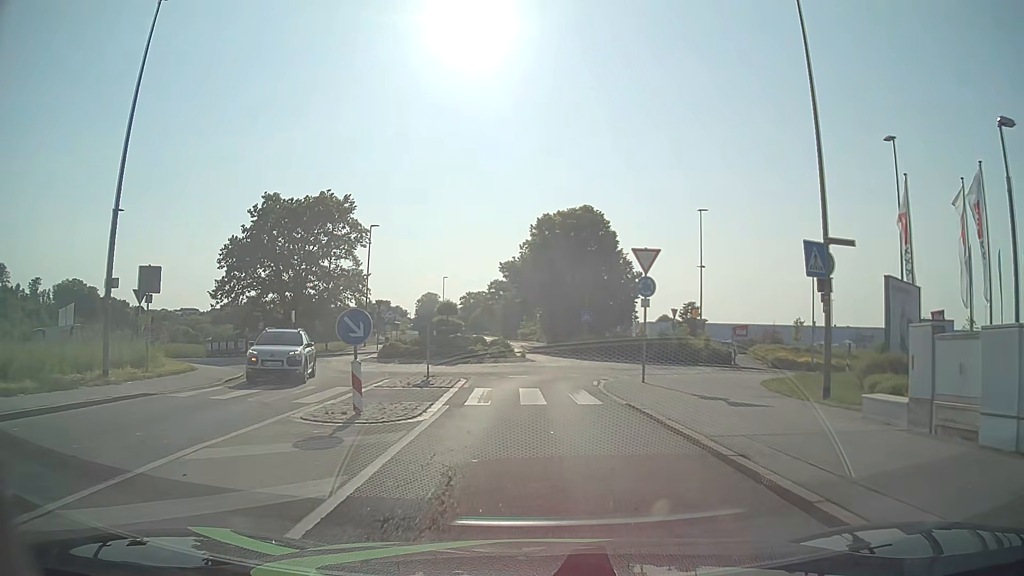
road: tertiary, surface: asphalt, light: Day
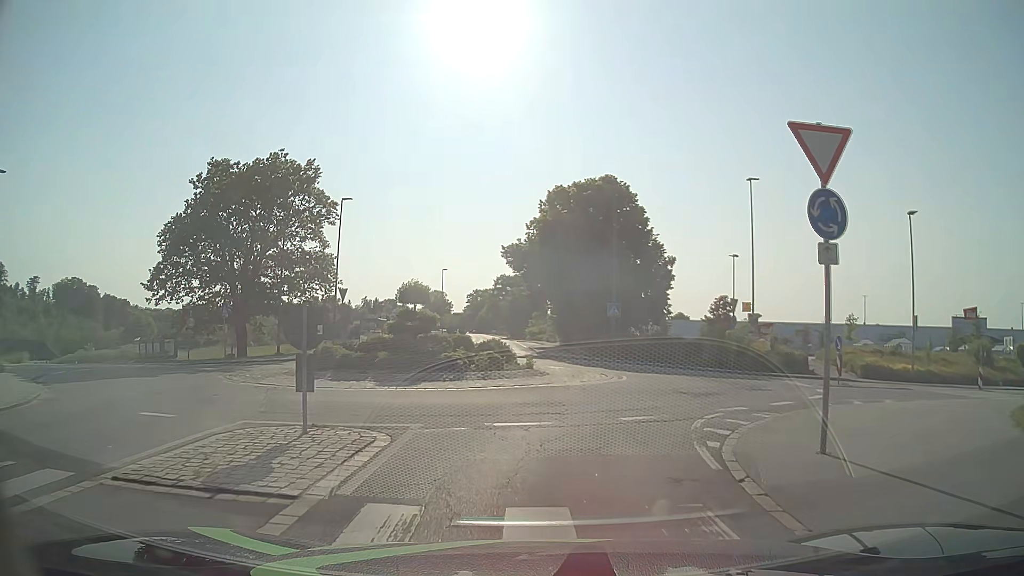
(0.0, +11.4) m; -1°
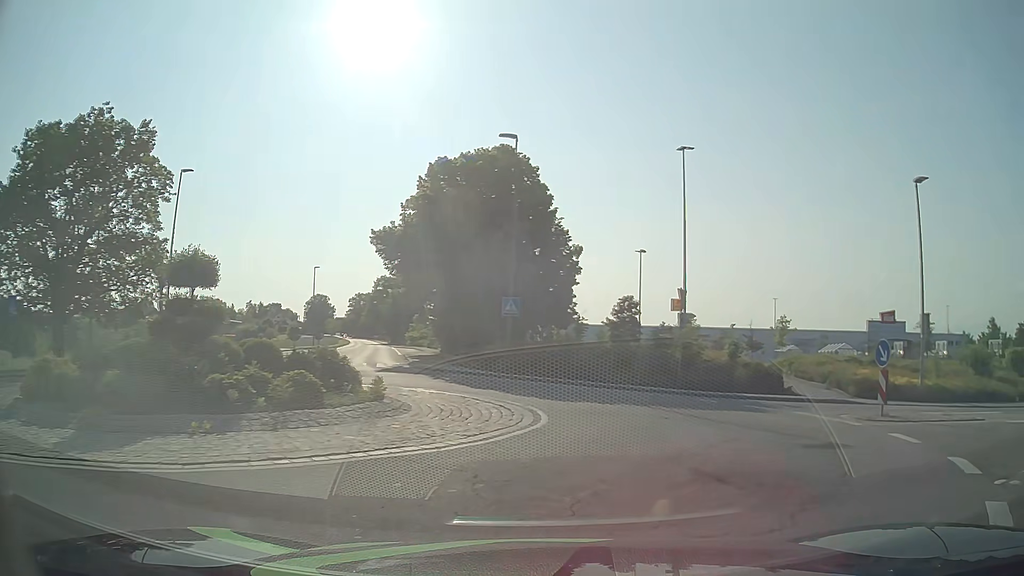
(+0.3, +9.5) m; +9°
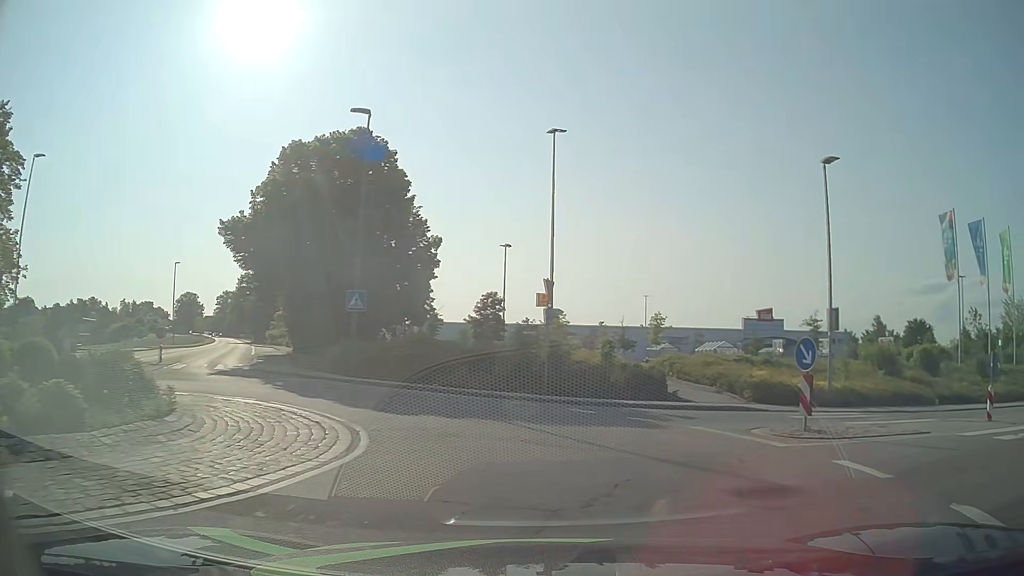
(+0.3, +3.1) m; +11°
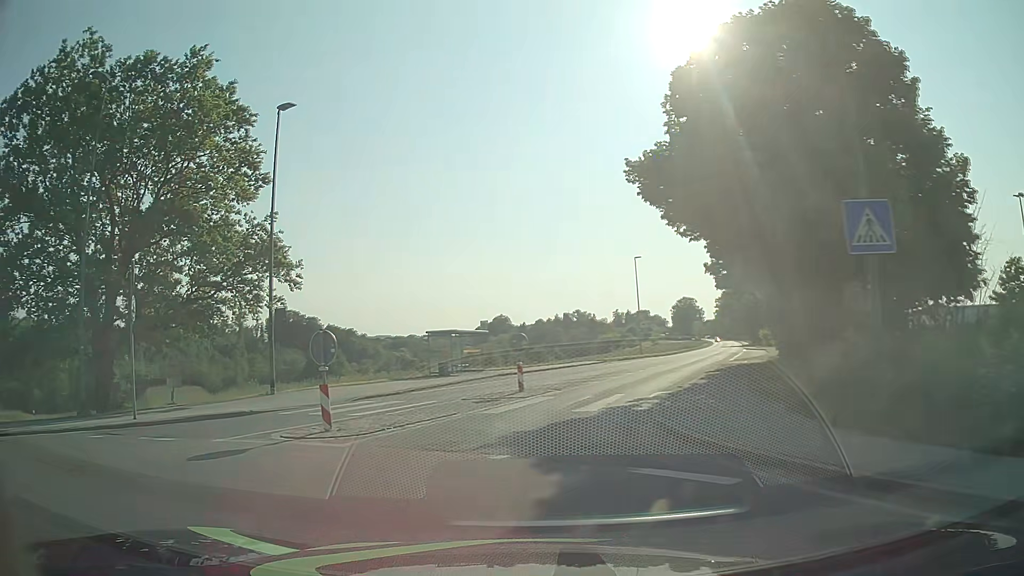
(-2.6, +15.5) m; -42°
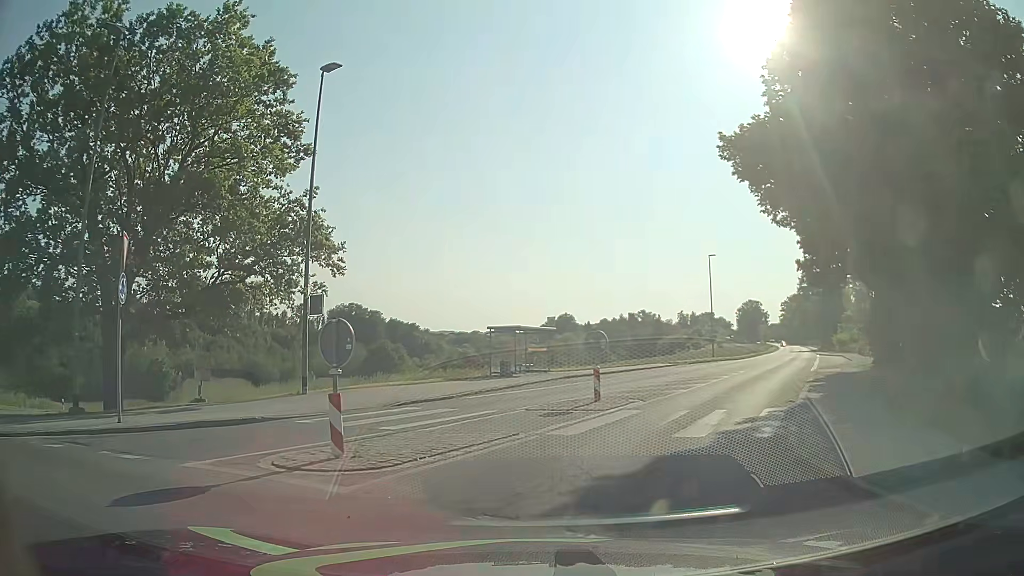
(-0.3, +3.3) m; -7°
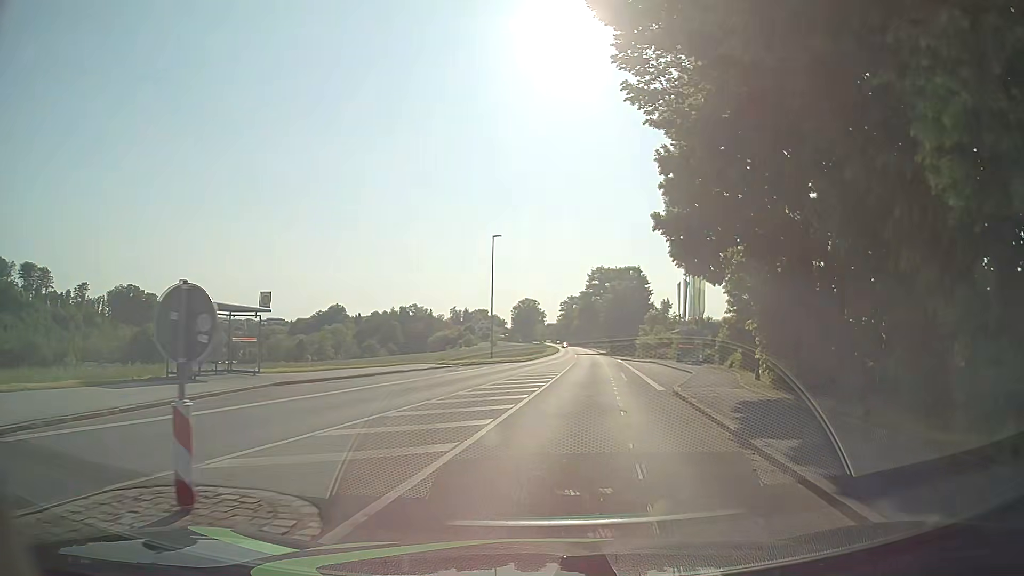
(+1.9, +11.6) m; +20°
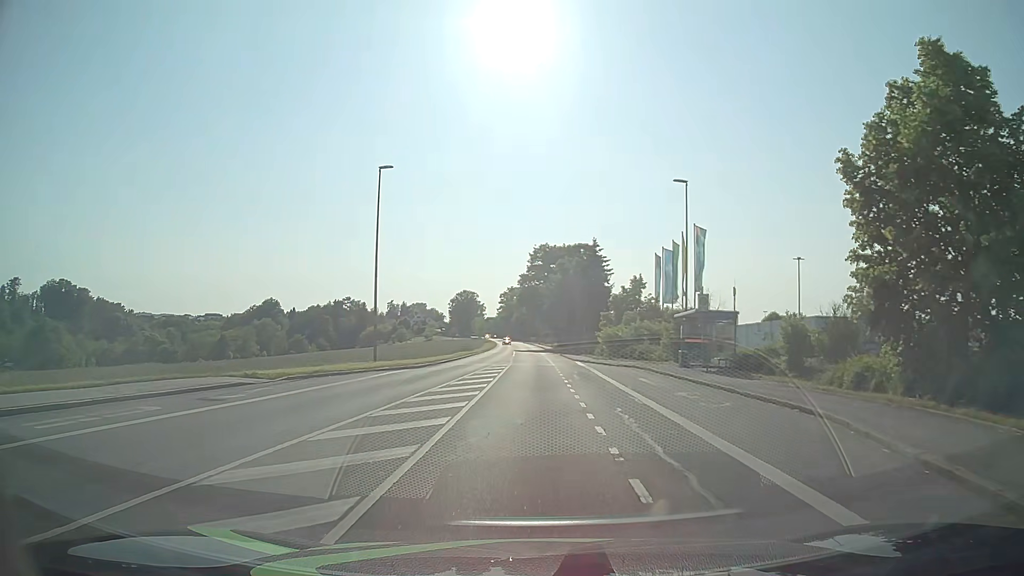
(+1.8, +21.5) m; +6°
(0, +10) (0, +20) (0, +30) (0, +40) (0, +50) (0, +60) (0, +70) (0, +80) (0, +90) (-1, +100) m
